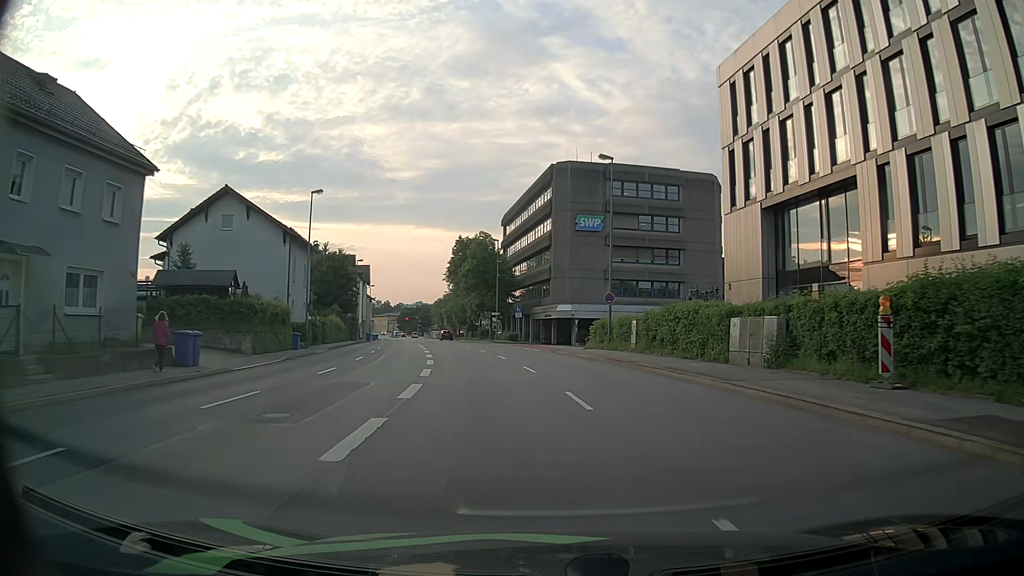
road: primary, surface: asphalt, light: Day
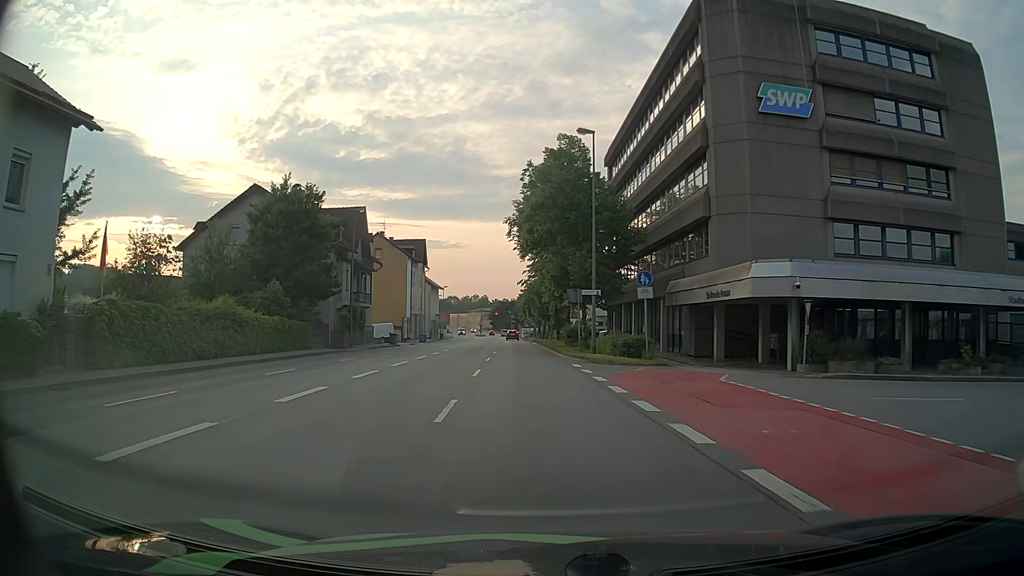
(-1.7, +37.4) m; -8°
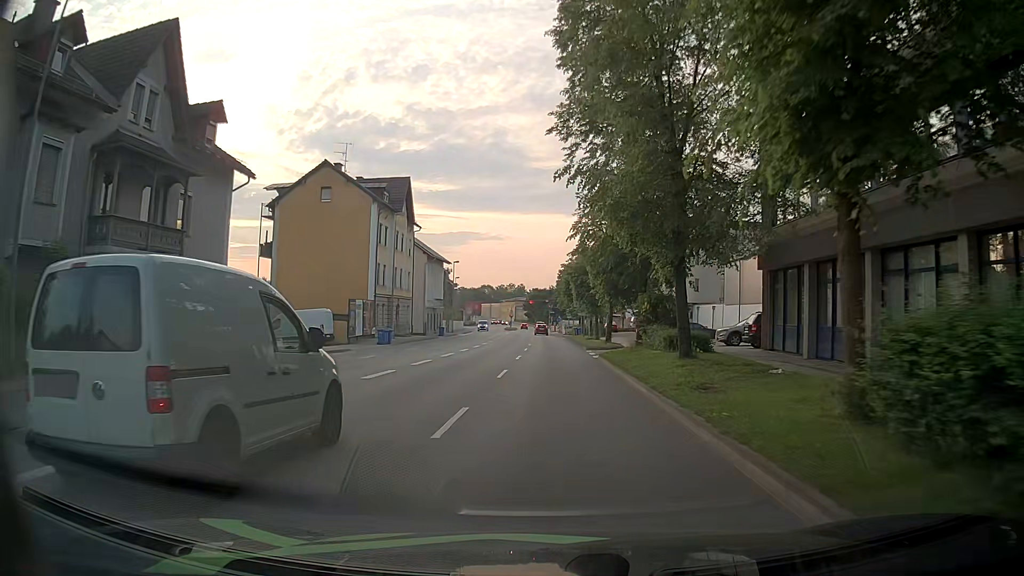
(-1.8, +37.7) m; -4°
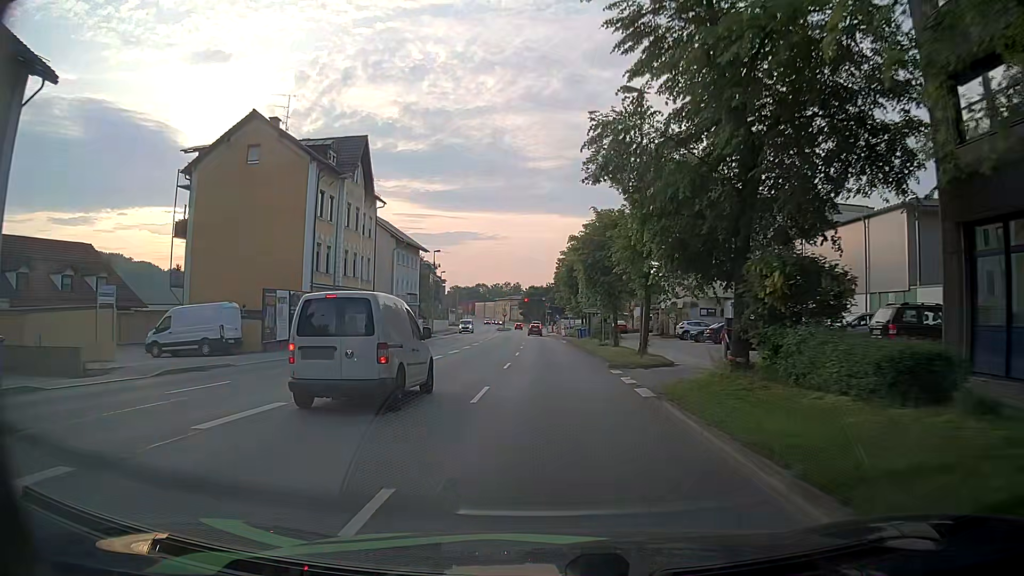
(0.0, +14.3) m; 0°
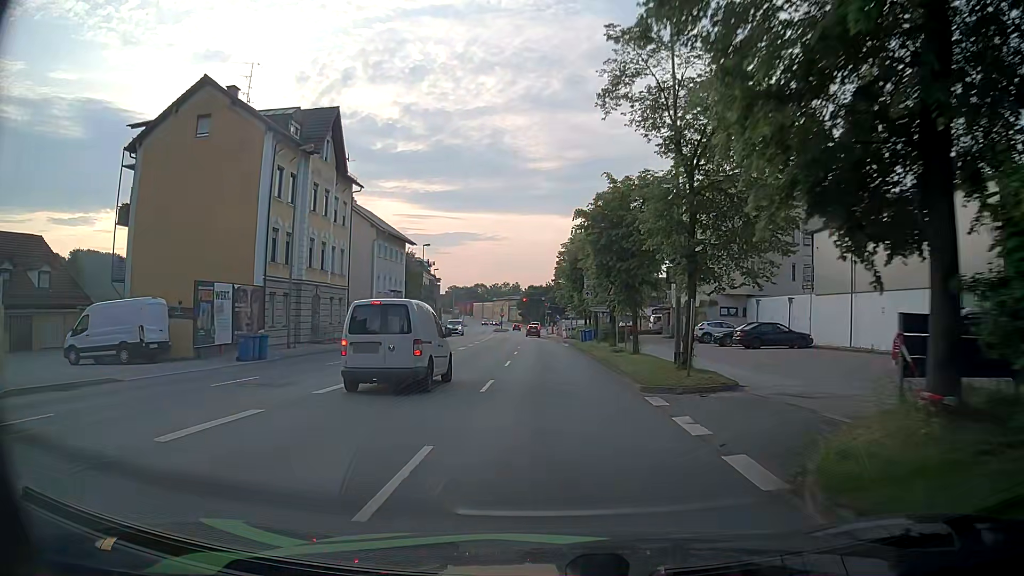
(0.0, +7.0) m; +1°
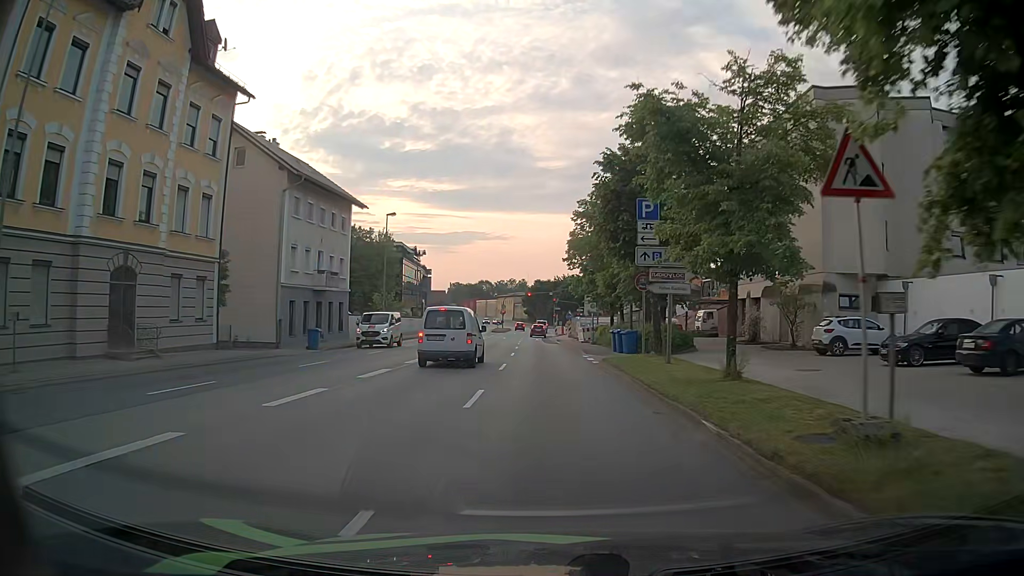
(-0.5, +20.7) m; -2°
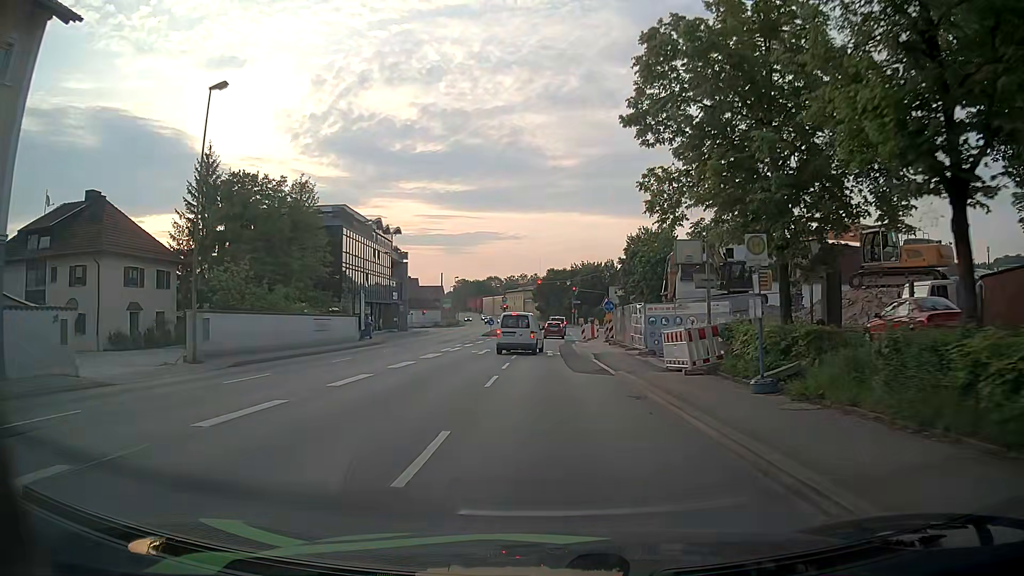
(-0.2, +32.4) m; -1°
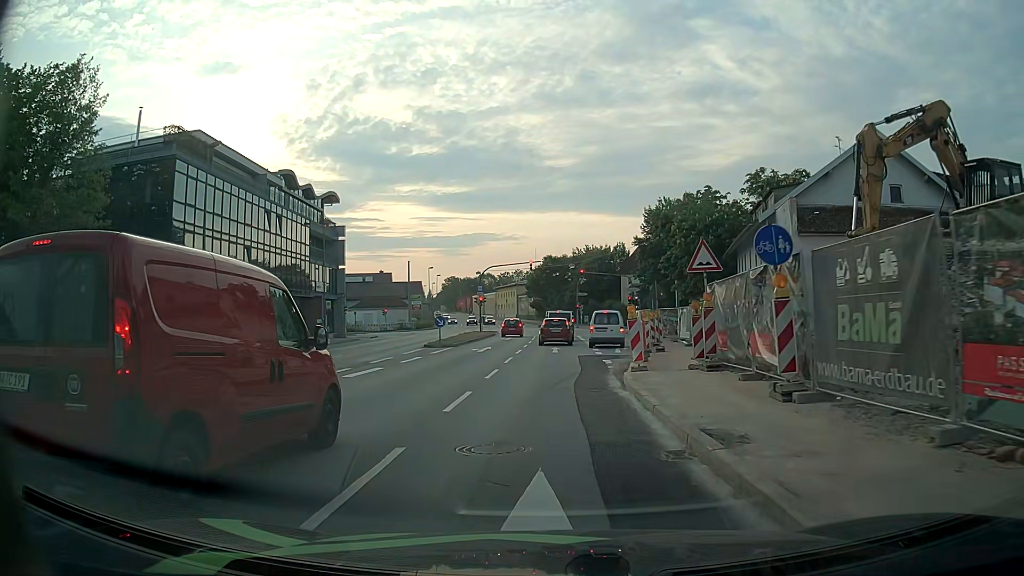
(+0.2, +28.2) m; 0°
(0, +10) (0, +20) (+2, +30) (+3, +40) (+4, +50) (+4, +60) (+4, +70) (+7, +79) (+17, +82) (+26, +79) m
